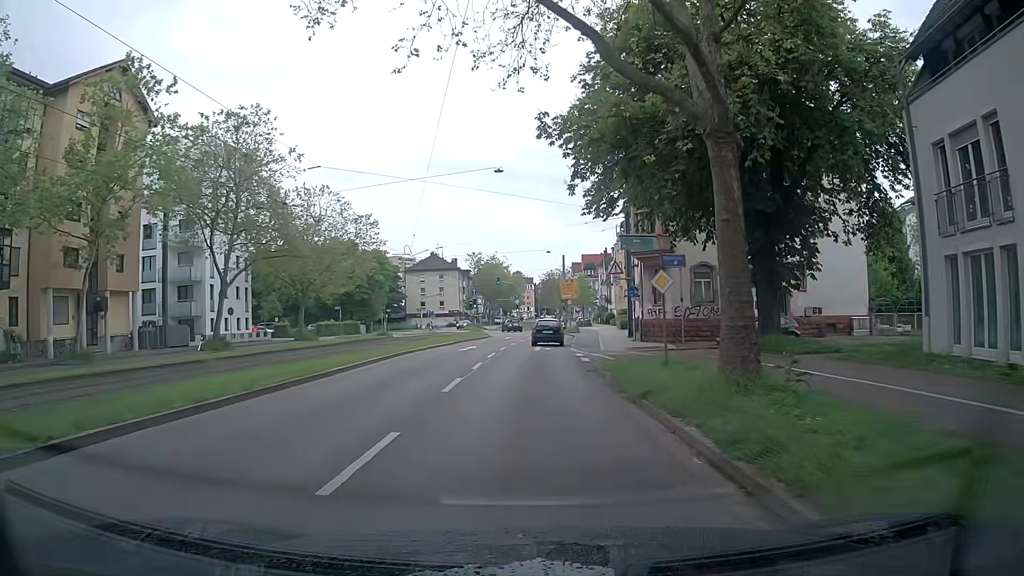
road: primary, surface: asphalt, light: Day
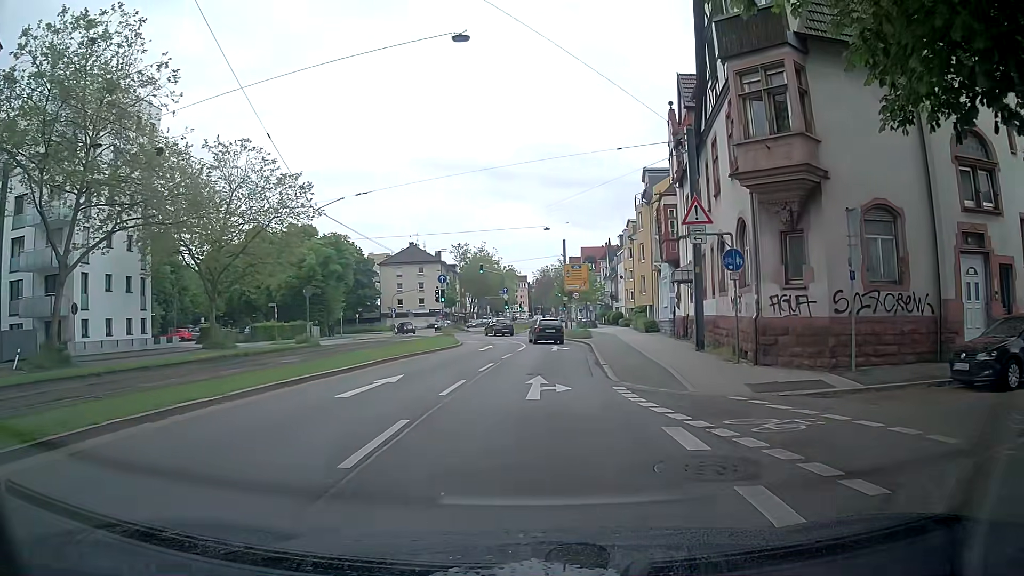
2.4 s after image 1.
(+0.3, +18.7) m; +1°
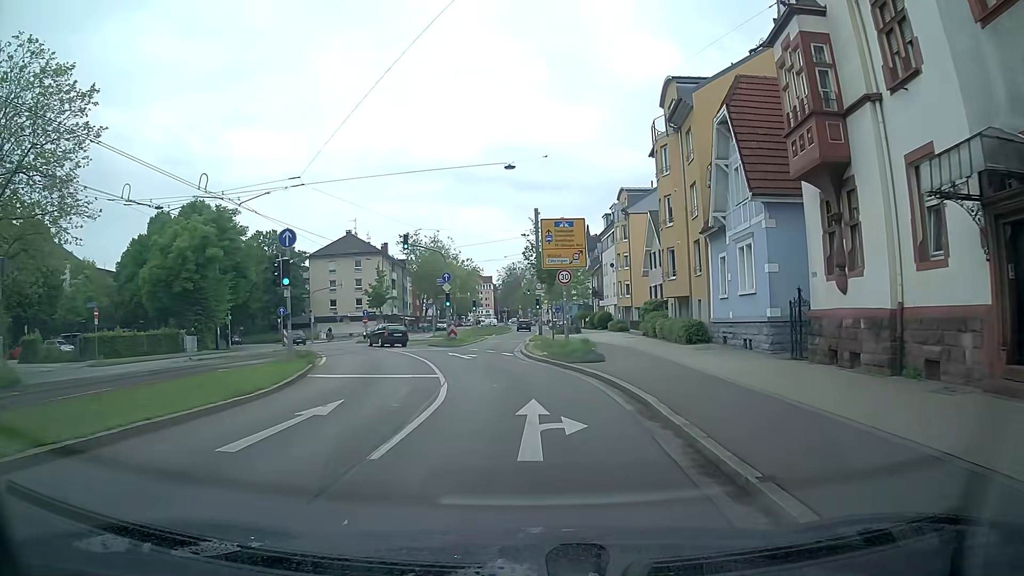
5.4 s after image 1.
(+0.9, +23.3) m; +4°
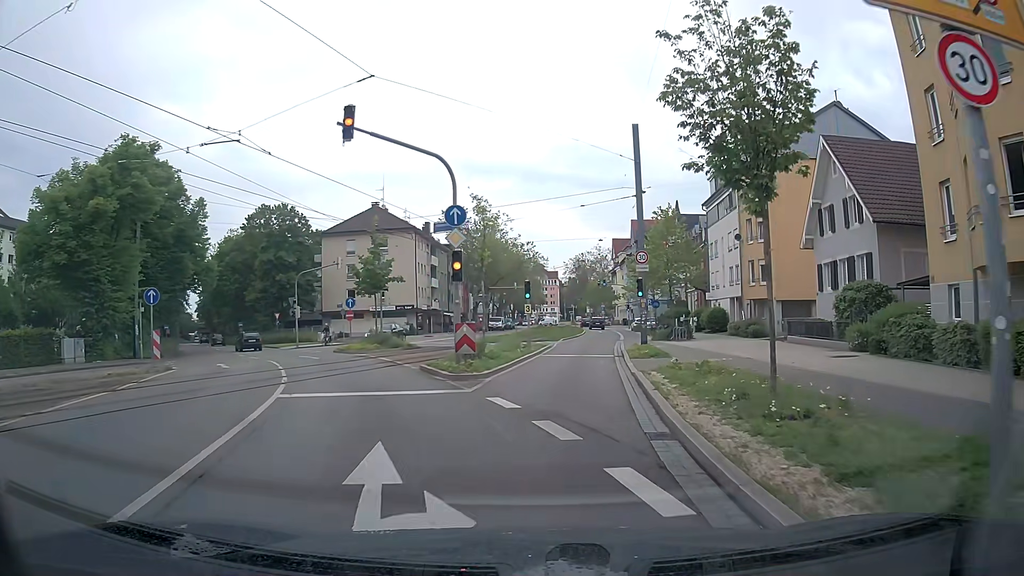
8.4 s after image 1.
(-1.4, +23.3) m; -6°
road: tertiary
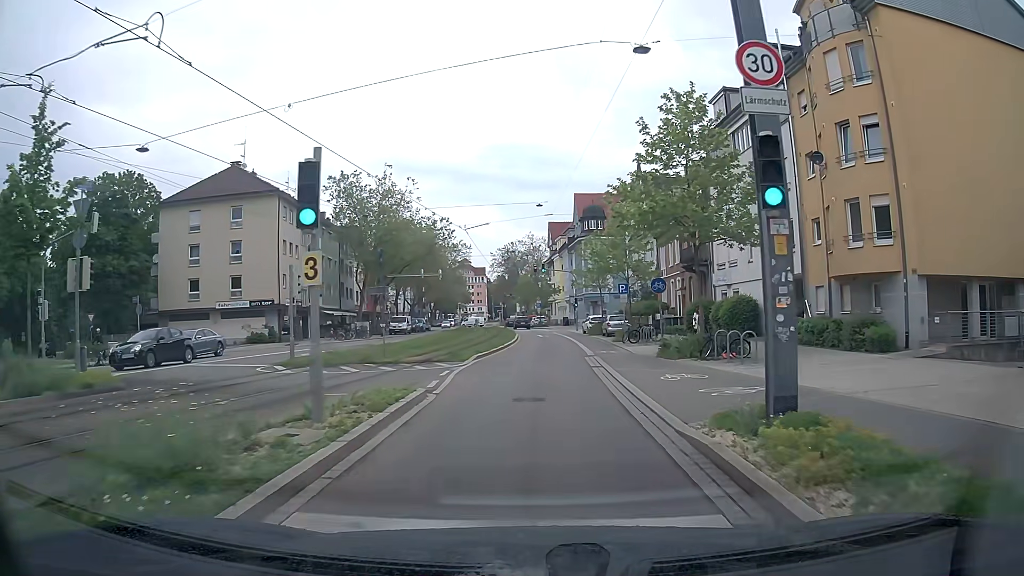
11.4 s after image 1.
(+1.6, +23.2) m; +8°
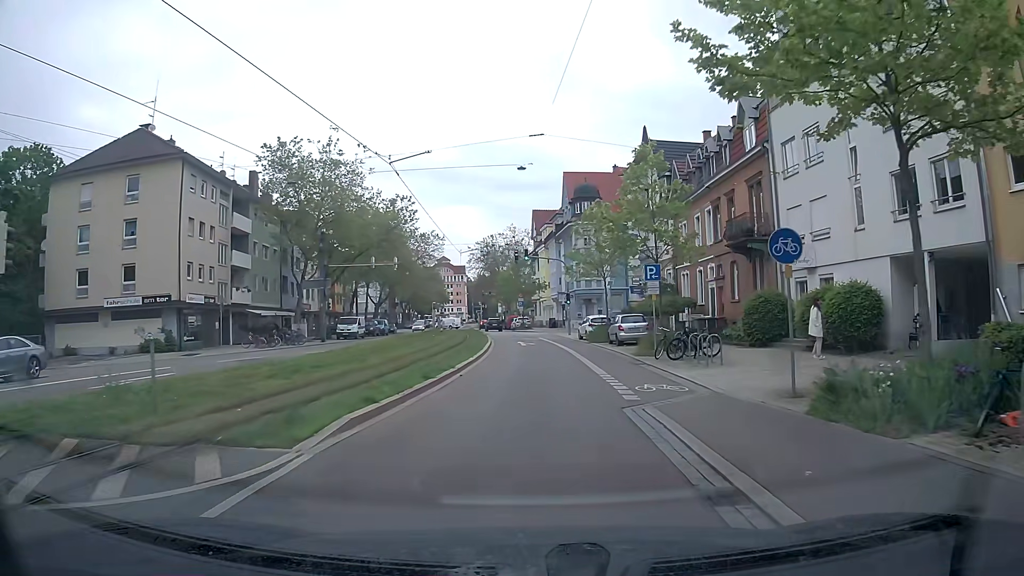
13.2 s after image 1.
(-0.1, +14.0) m; +1°
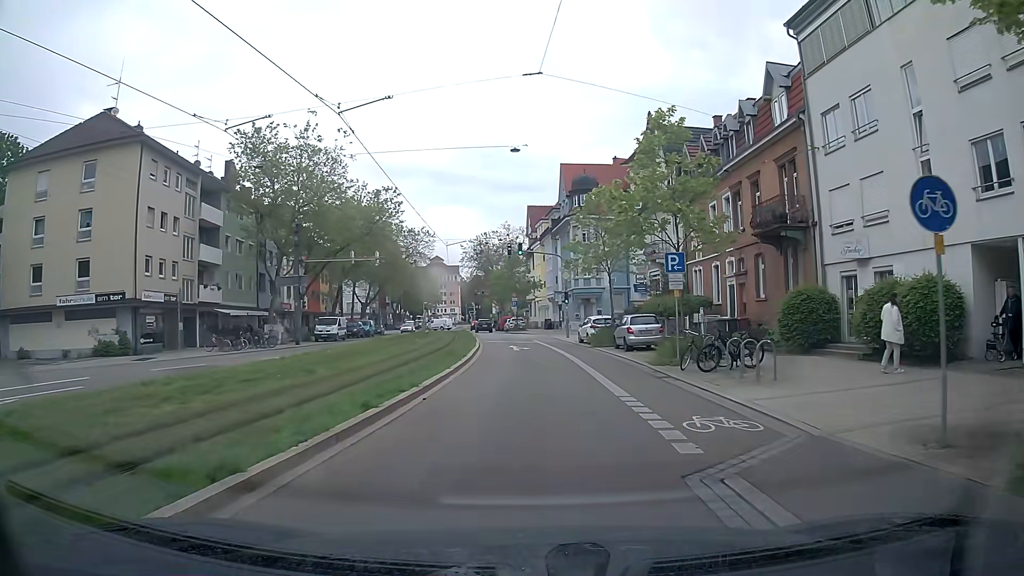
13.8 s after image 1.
(0.0, +4.6) m; 0°
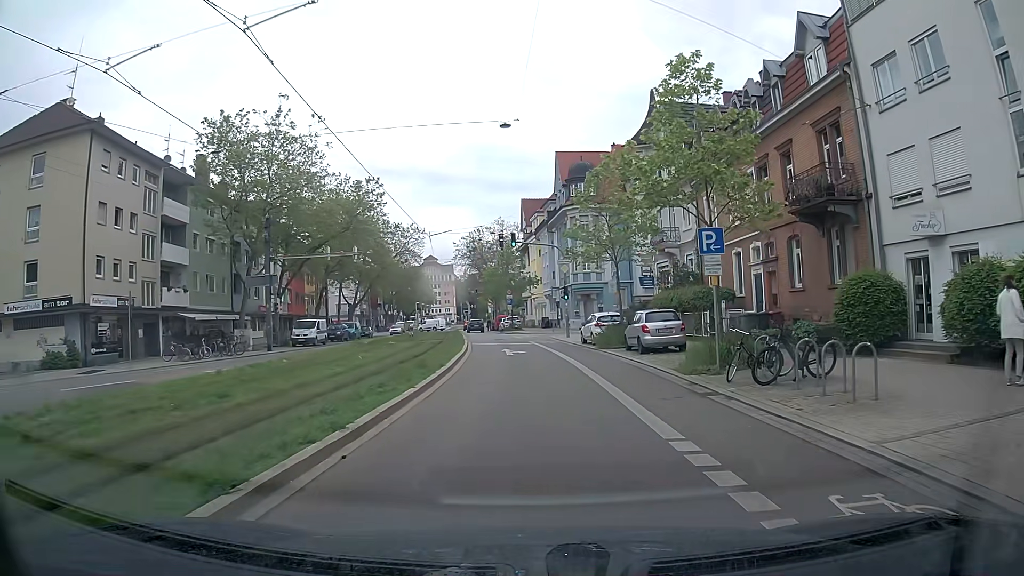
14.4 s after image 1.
(0.0, +4.6) m; +1°
(0, +10) (-1, +20) (-1, +30) (-2, +40) (-3, +50) (-5, +60) (-6, +70) (-7, +80) (-9, +90) (-10, +99) m
